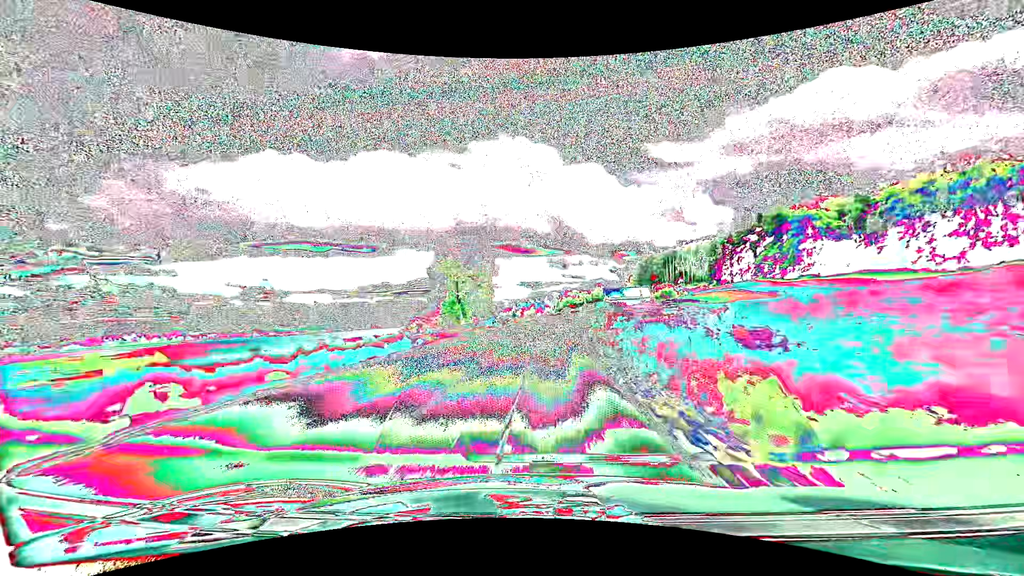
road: secondary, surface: asphalt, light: Day
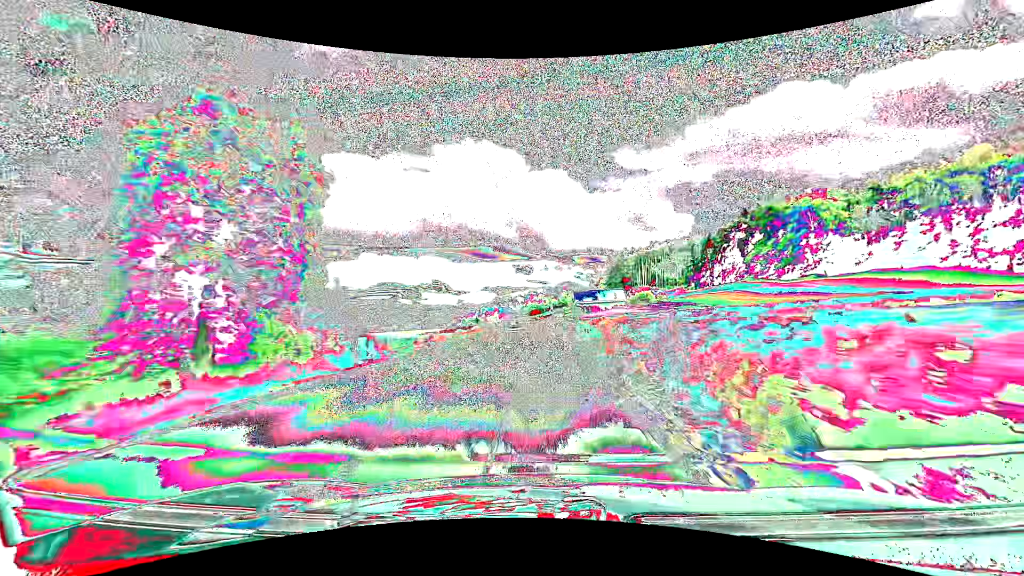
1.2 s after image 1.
(+1.1, +28.1) m; +4°
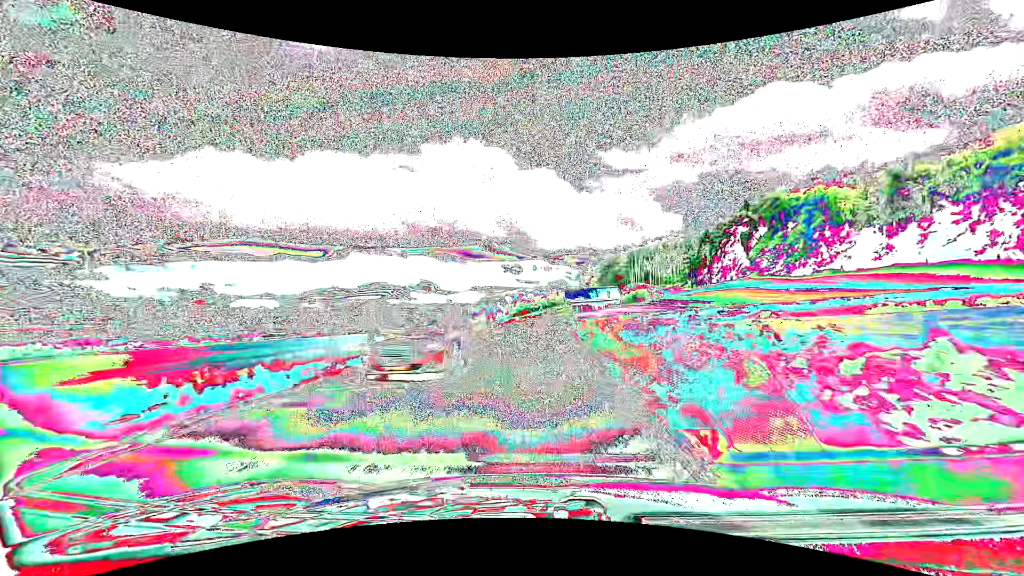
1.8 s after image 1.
(+0.2, +14.0) m; +1°
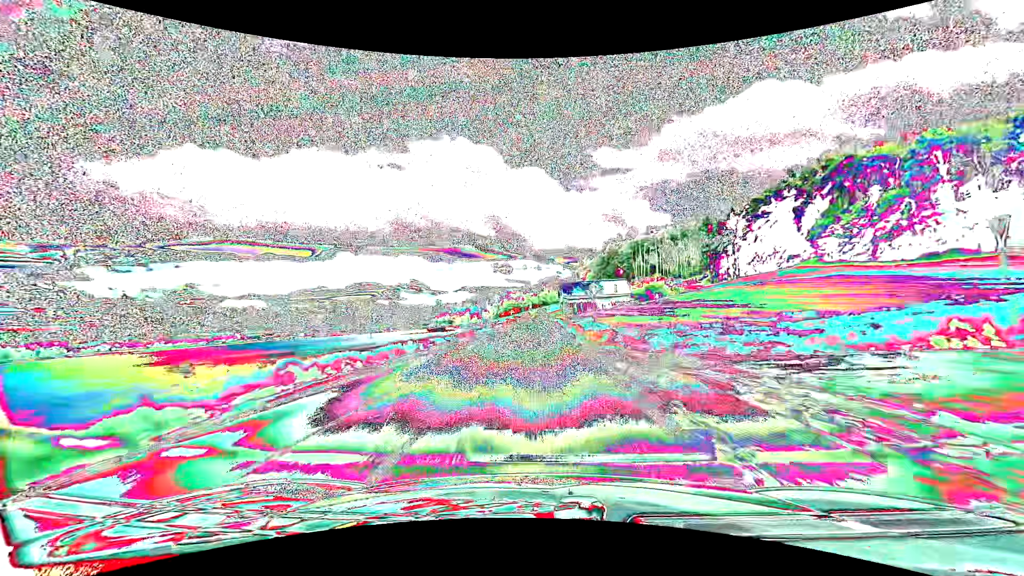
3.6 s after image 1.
(+0.7, +42.1) m; +1°
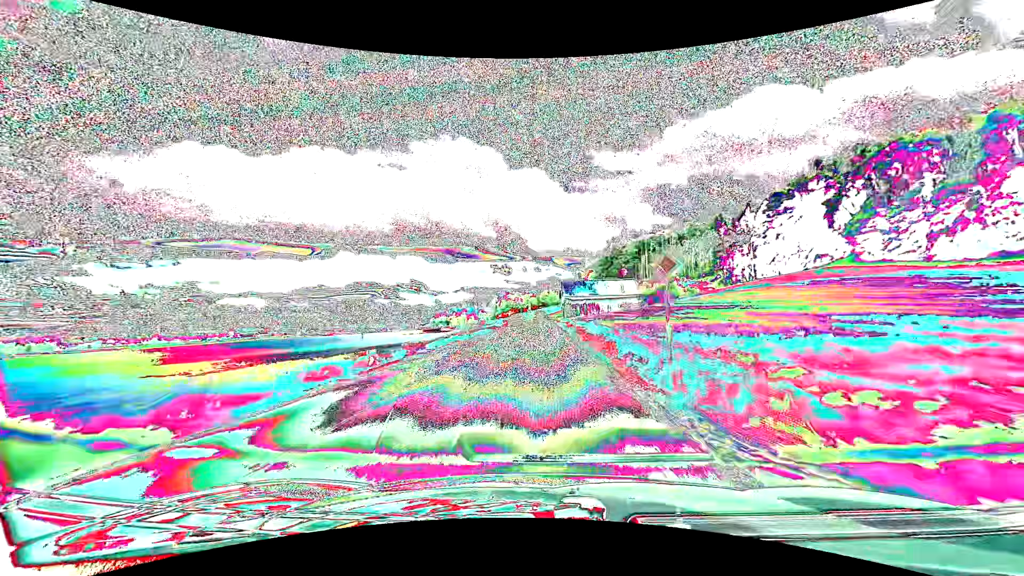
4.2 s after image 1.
(0.0, +14.1) m; 0°
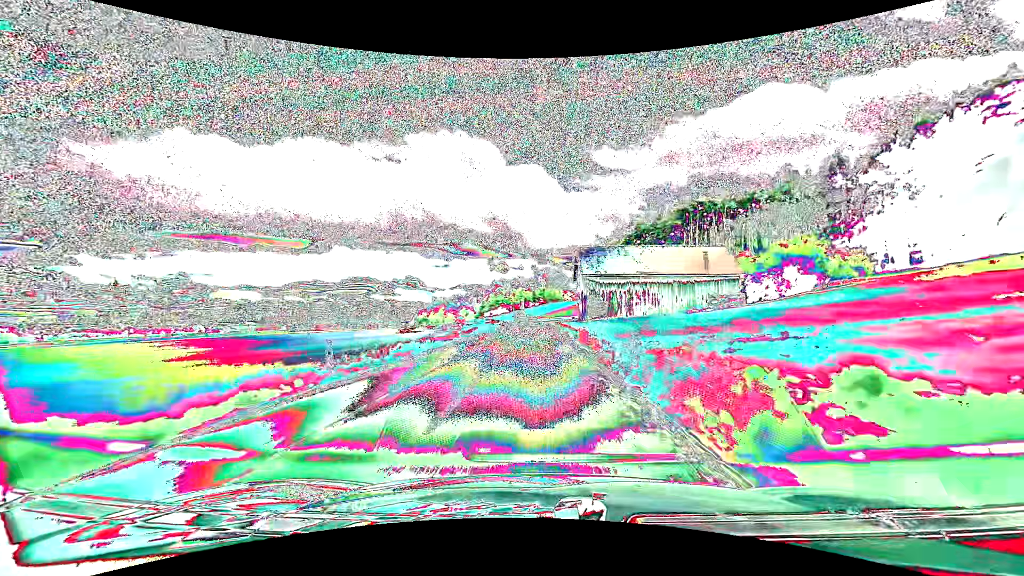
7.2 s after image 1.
(+0.5, +72.7) m; 0°
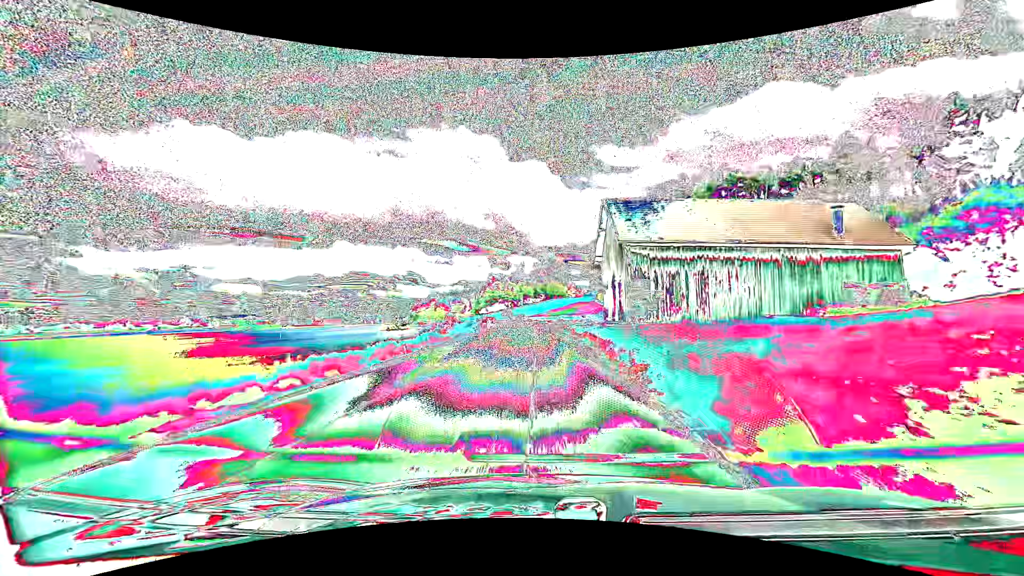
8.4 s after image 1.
(-0.1, +29.6) m; 0°
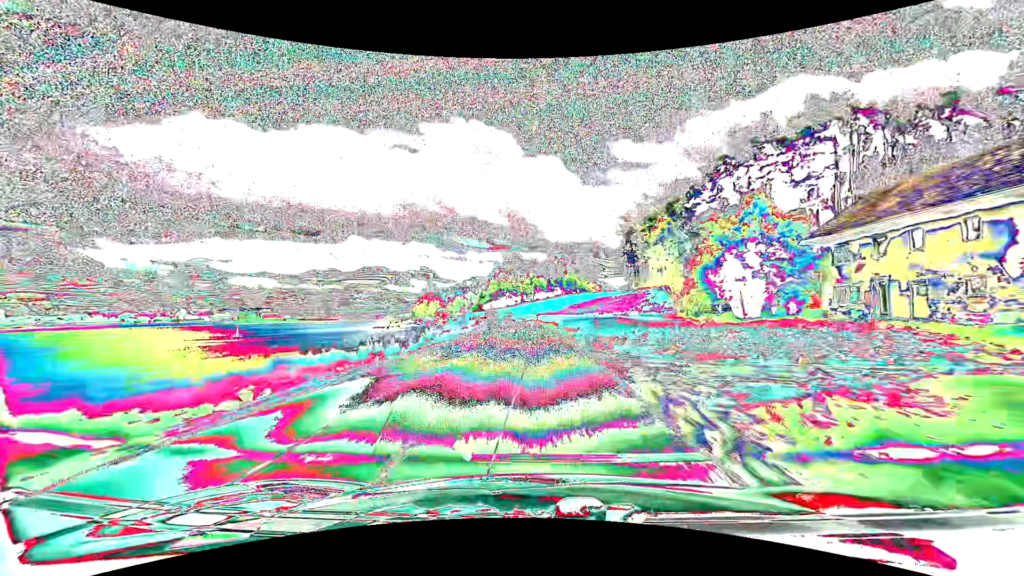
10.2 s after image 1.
(-0.5, +44.4) m; -2°
(0, +10) (0, +20) (-1, +30) (-1, +40) (-2, +50) (-2, +60) (-3, +70) (-4, +80) (-5, +90) (-6, +100) m
